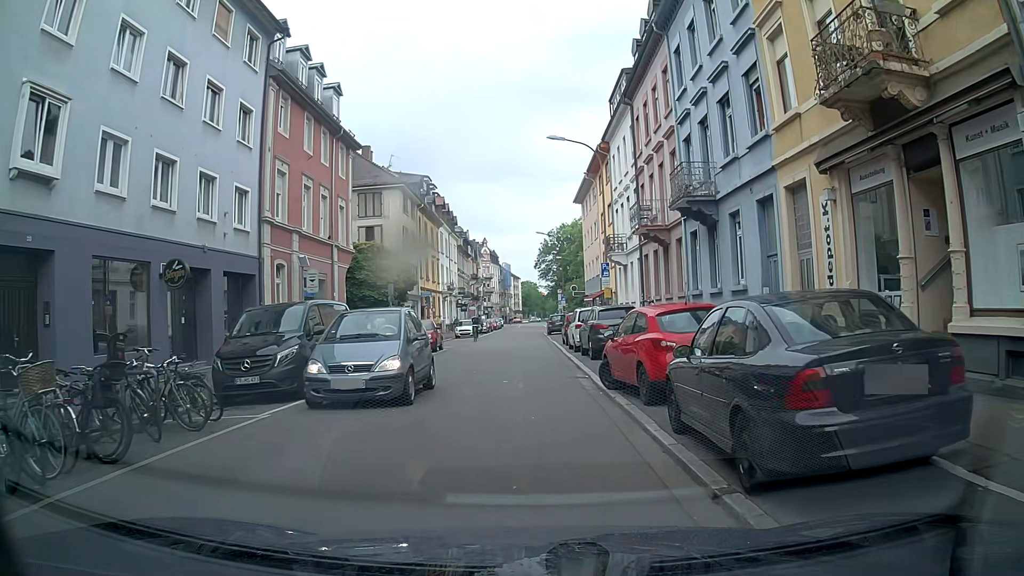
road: residential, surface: asphalt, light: Day
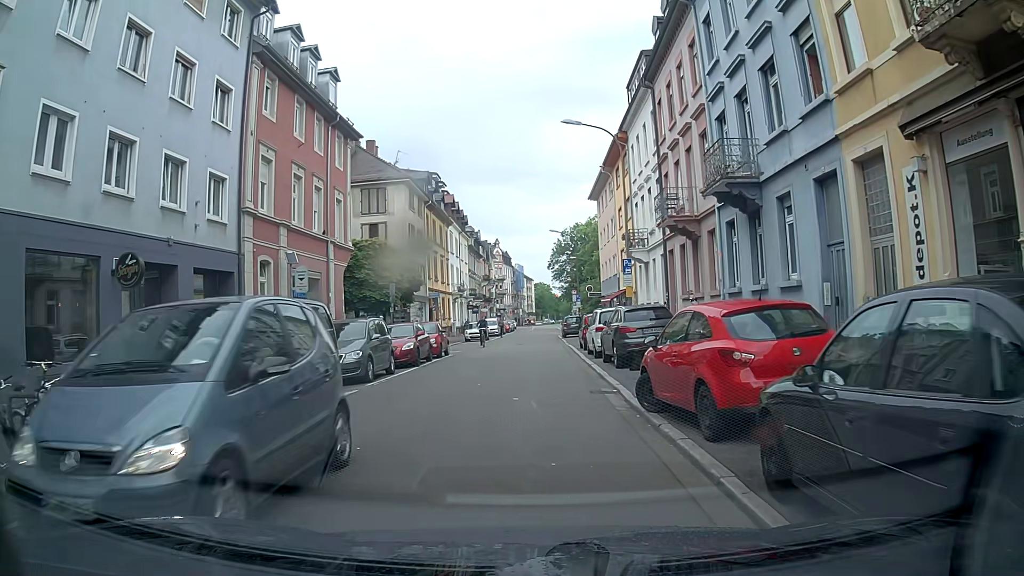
(+0.1, +2.8) m; +1°
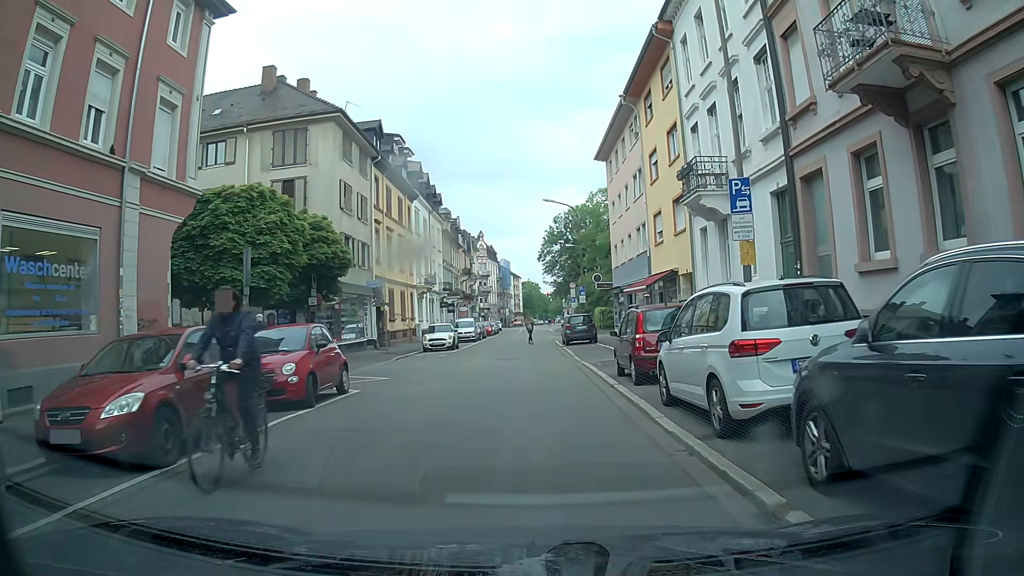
(0.0, +15.7) m; 0°
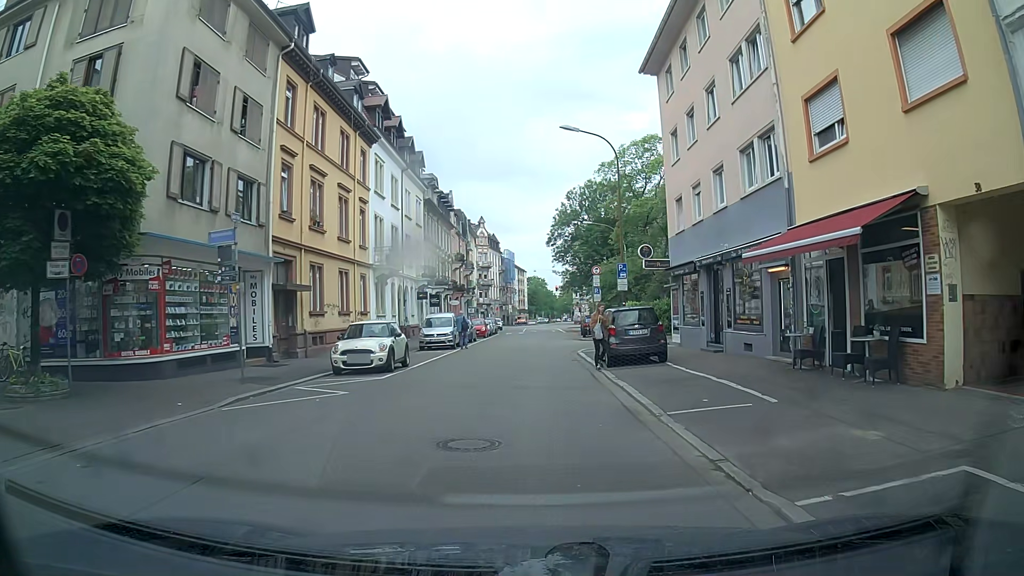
(+0.1, +16.9) m; 0°
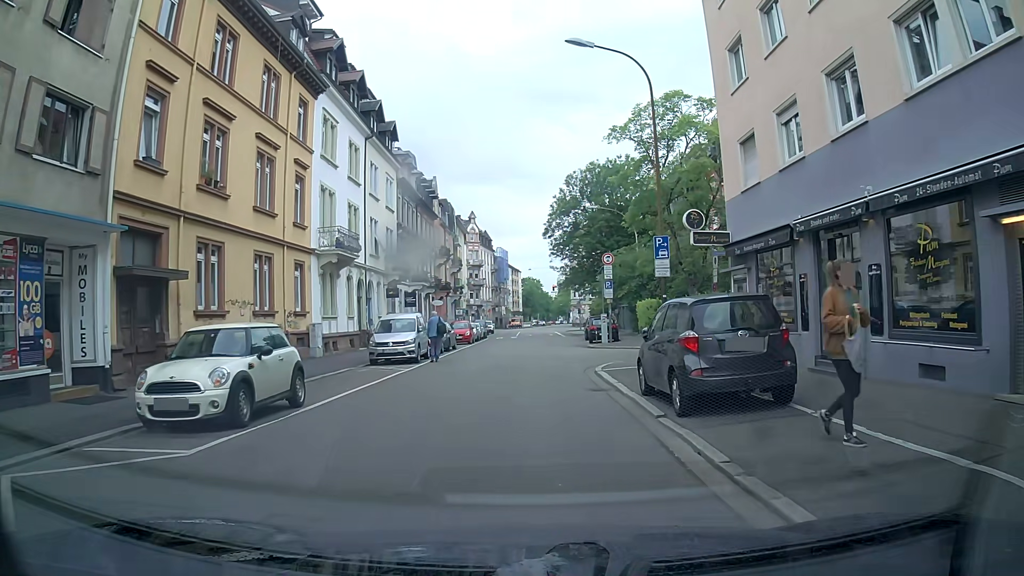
(+0.1, +9.4) m; 0°
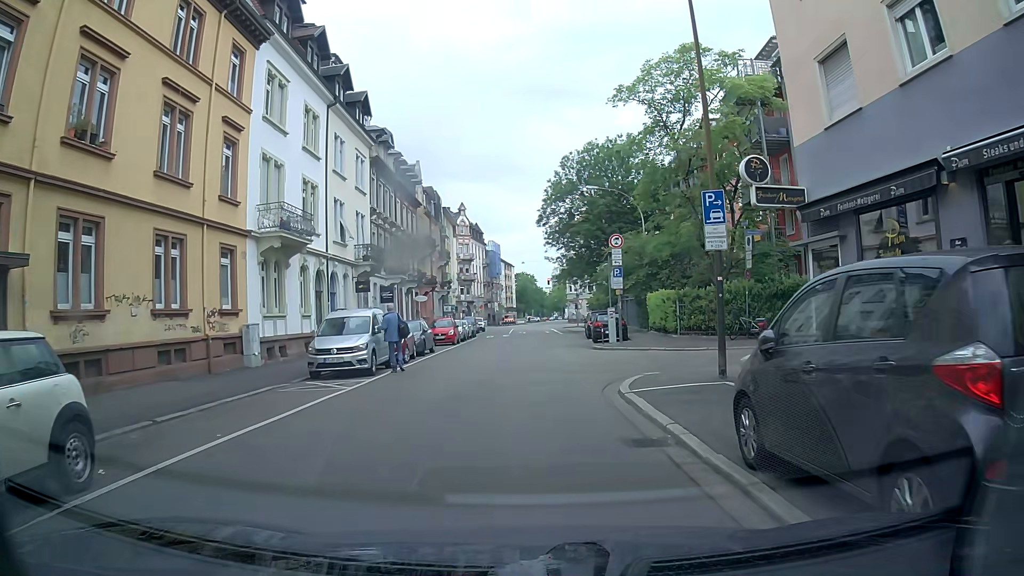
(+0.1, +6.1) m; +2°
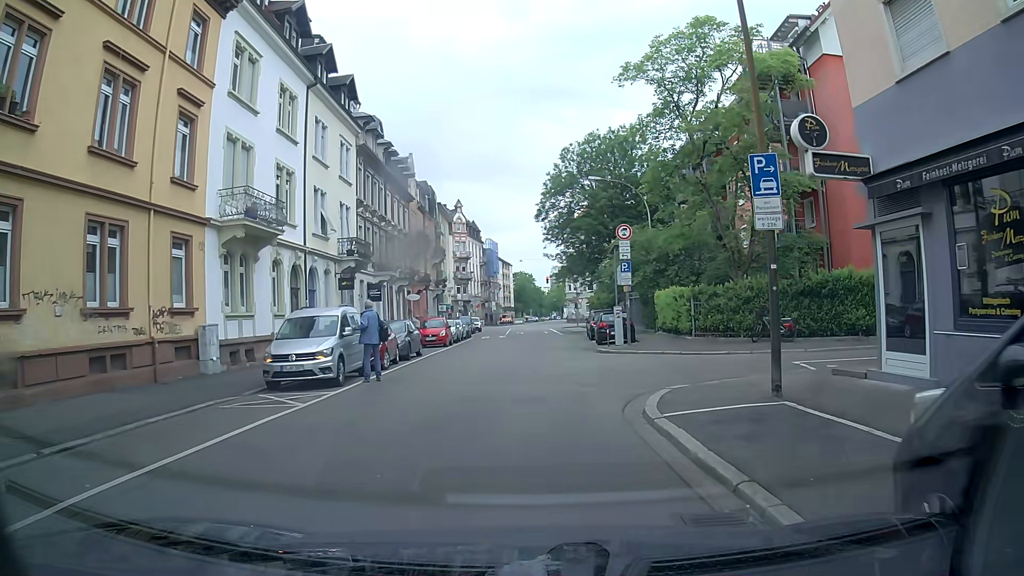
(0.0, +2.9) m; -1°
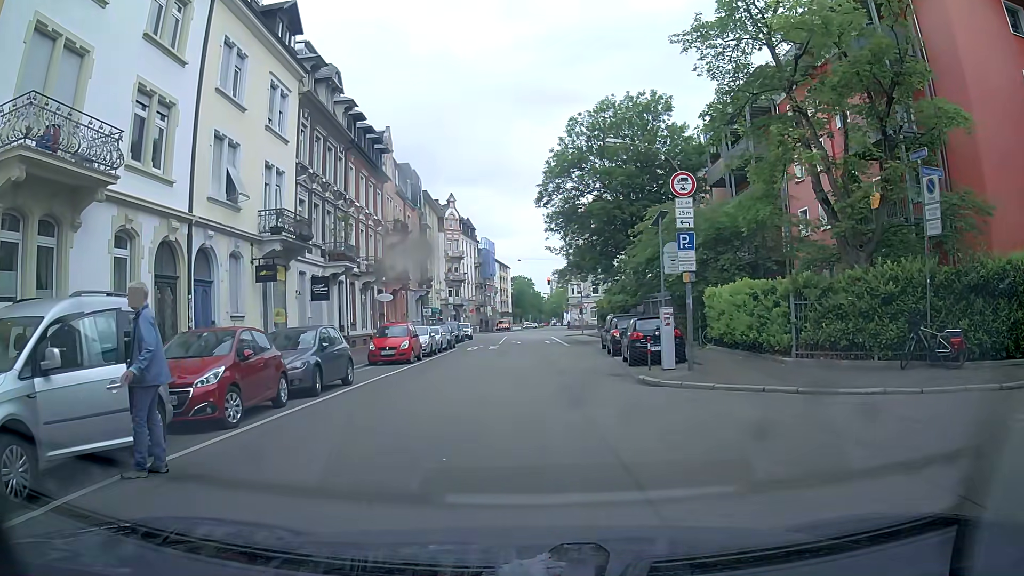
(+0.2, +10.2) m; 0°
